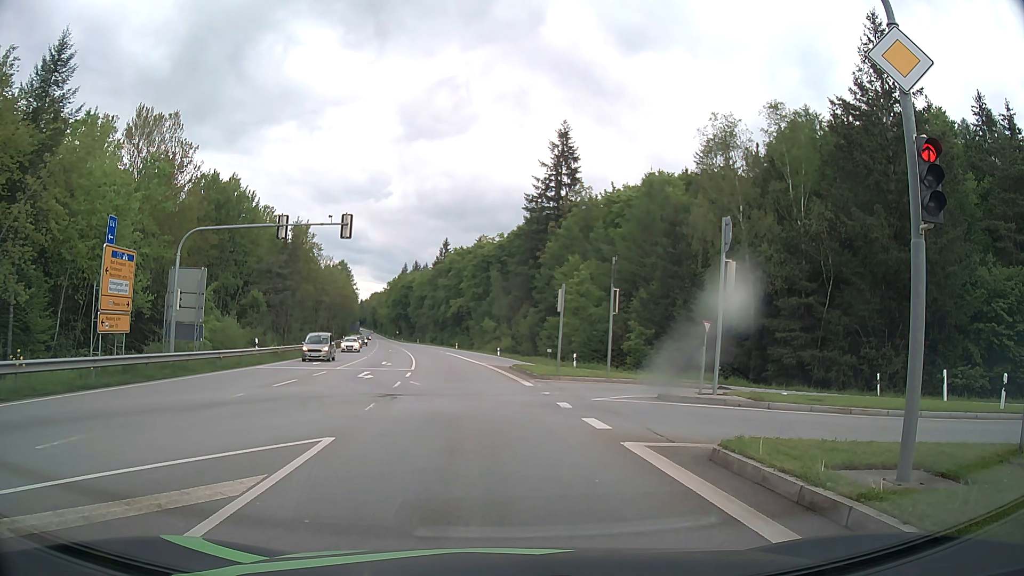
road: secondary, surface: asphalt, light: Day
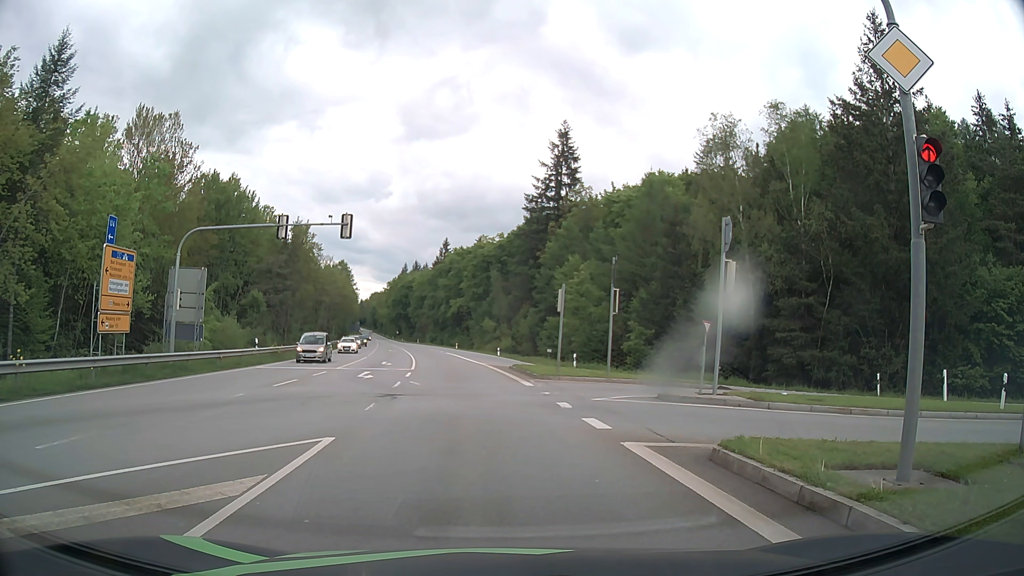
(0.0, 0.0) m; 0°
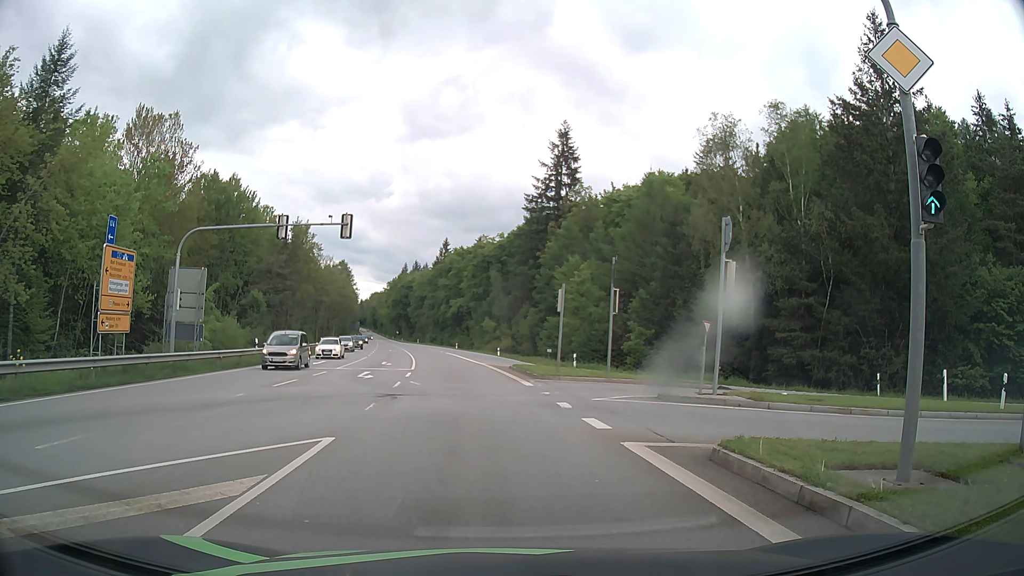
(0.0, 0.0) m; 0°
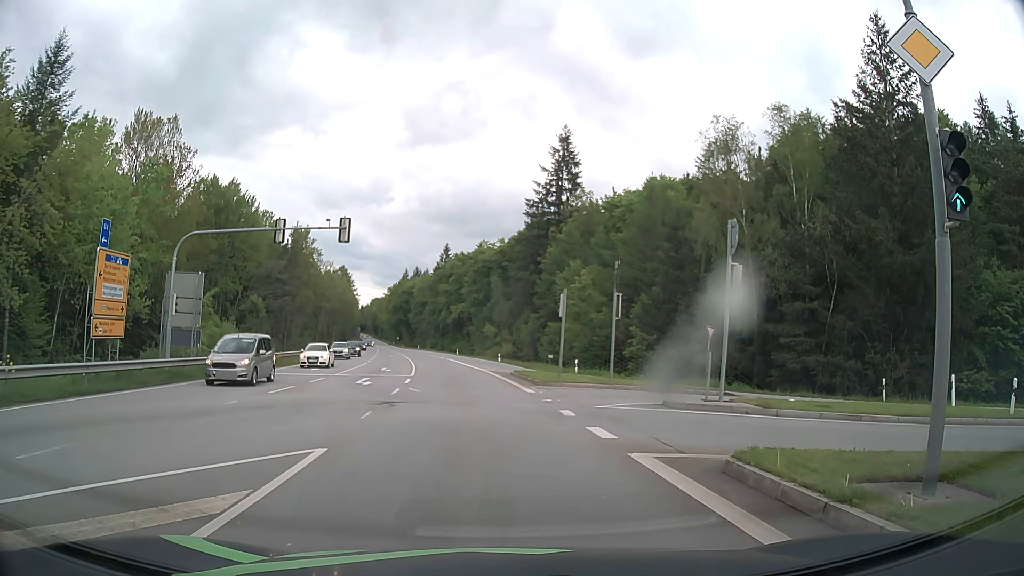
(0.0, +0.5) m; +2°
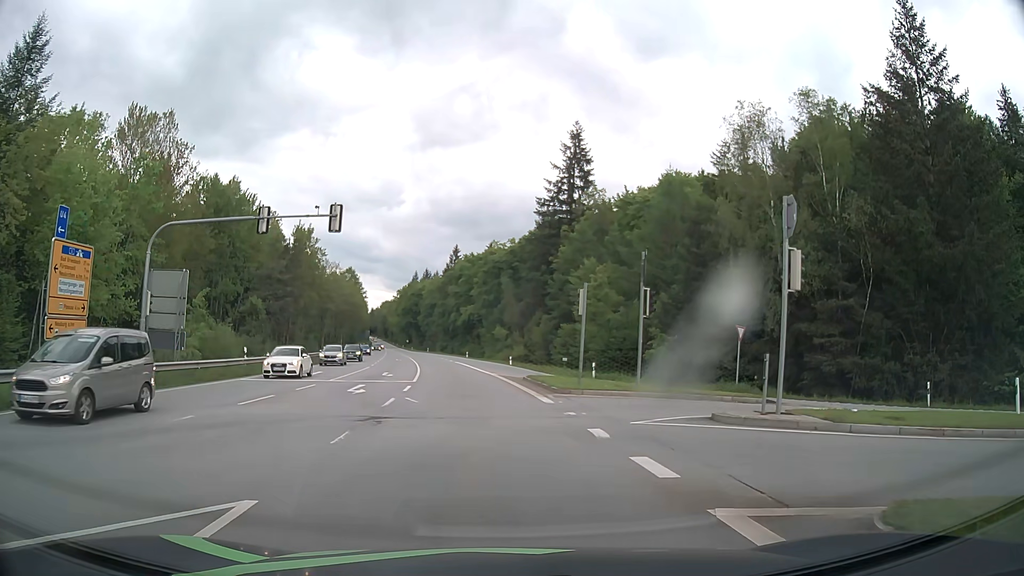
(-0.1, +3.4) m; -2°
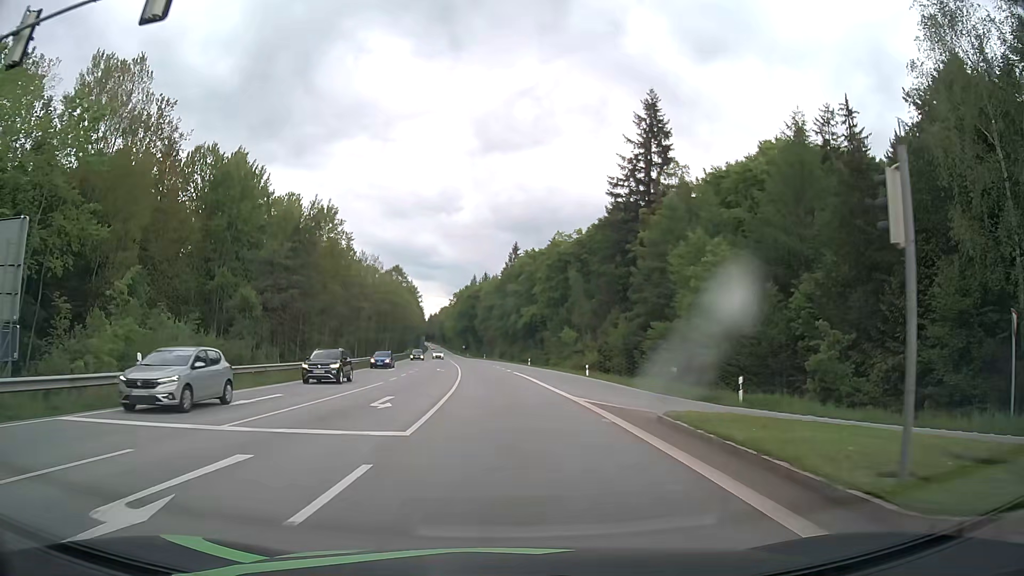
(-0.9, +17.1) m; -5°
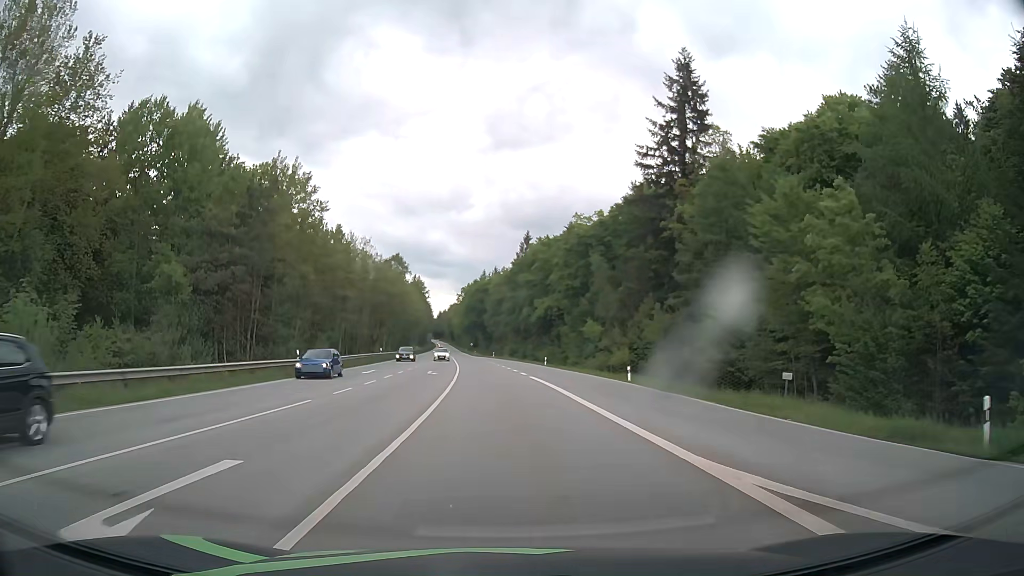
(-0.2, +13.9) m; -1°
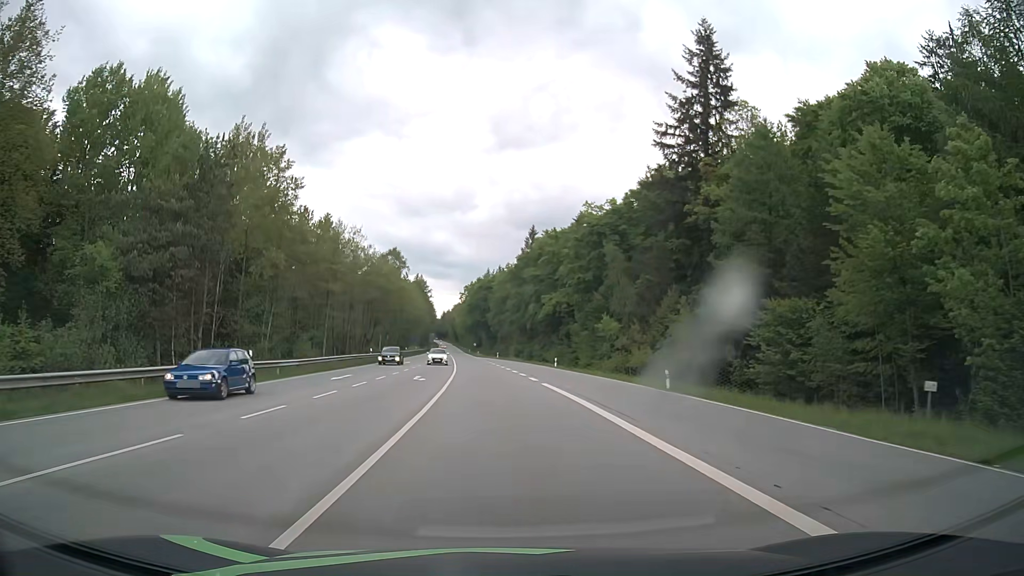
(0.0, +8.3) m; 0°
(0, +10) (0, +20) (-1, +30) (-1, +40) (-2, +50) (-2, +60) (-3, +70) (-4, +80) (-5, +90) (-6, +100) m
